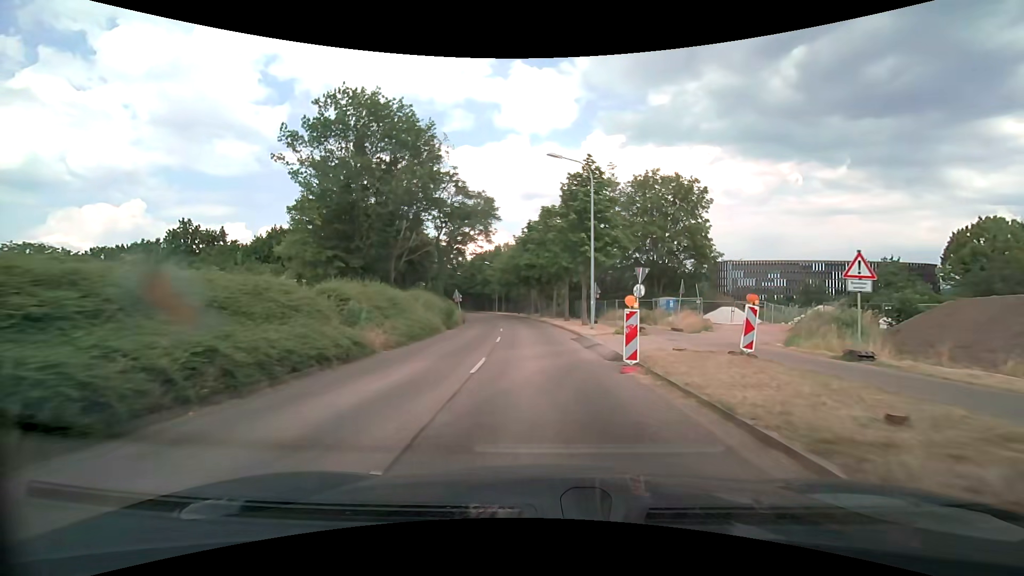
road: tertiary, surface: asphalt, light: Day
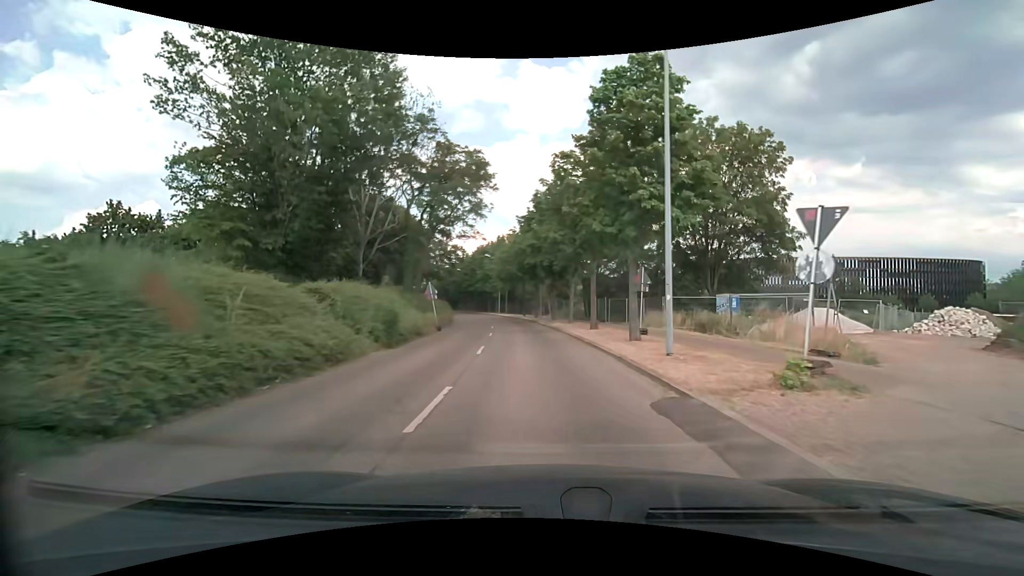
(-0.1, +13.8) m; -1°
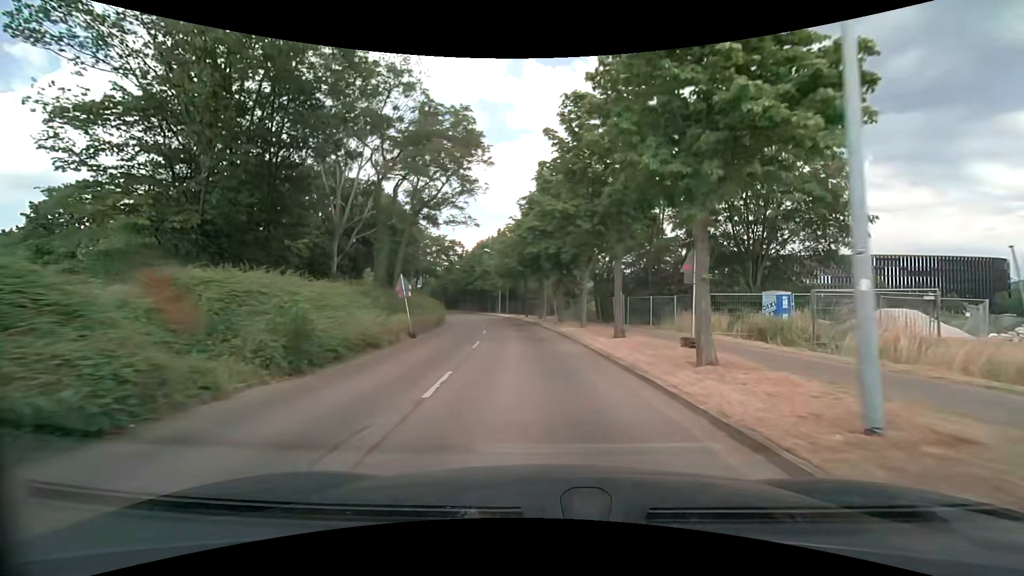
(0.0, +6.9) m; 0°
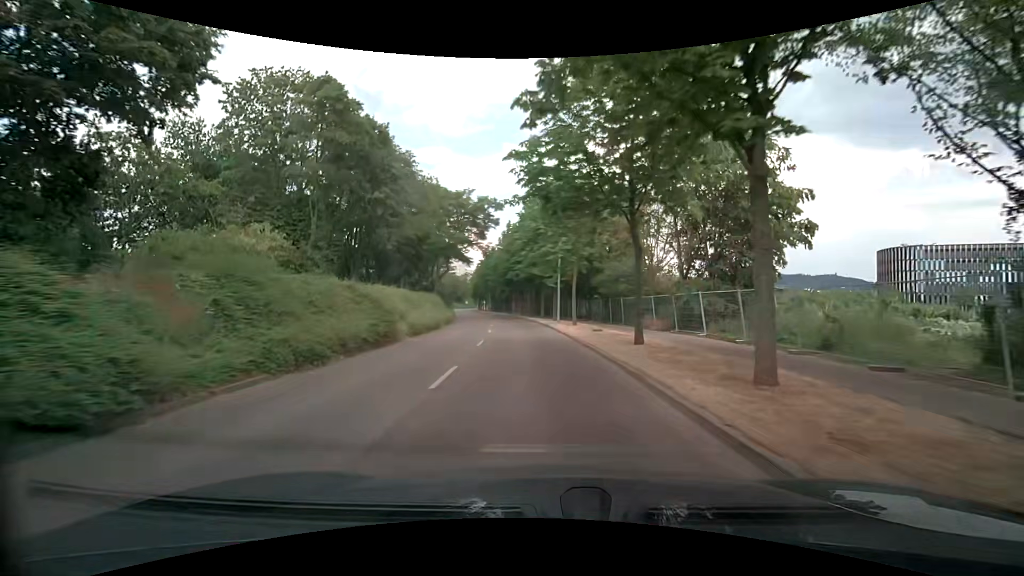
(-2.2, +35.3) m; -7°
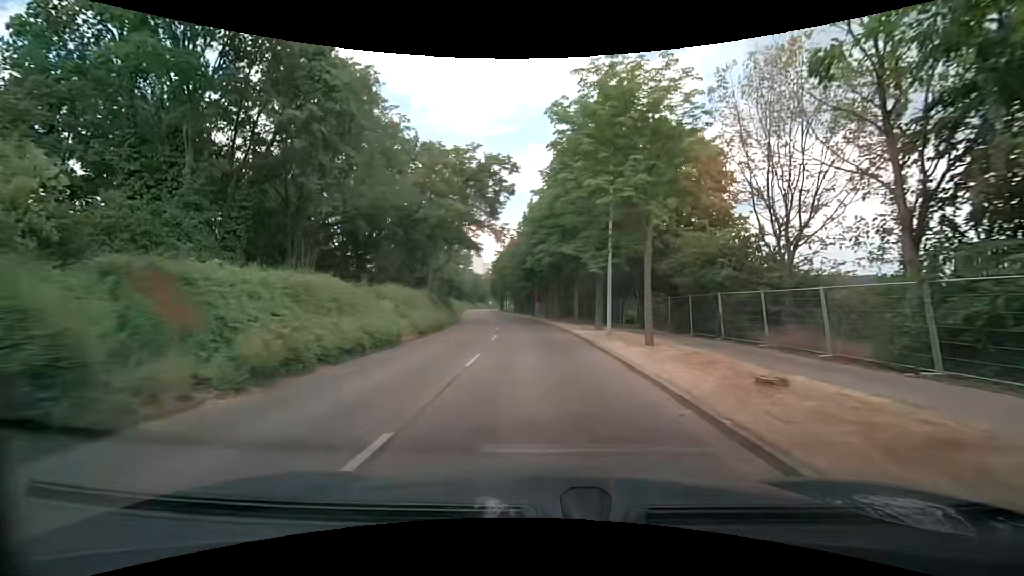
(-0.5, +14.9) m; -3°
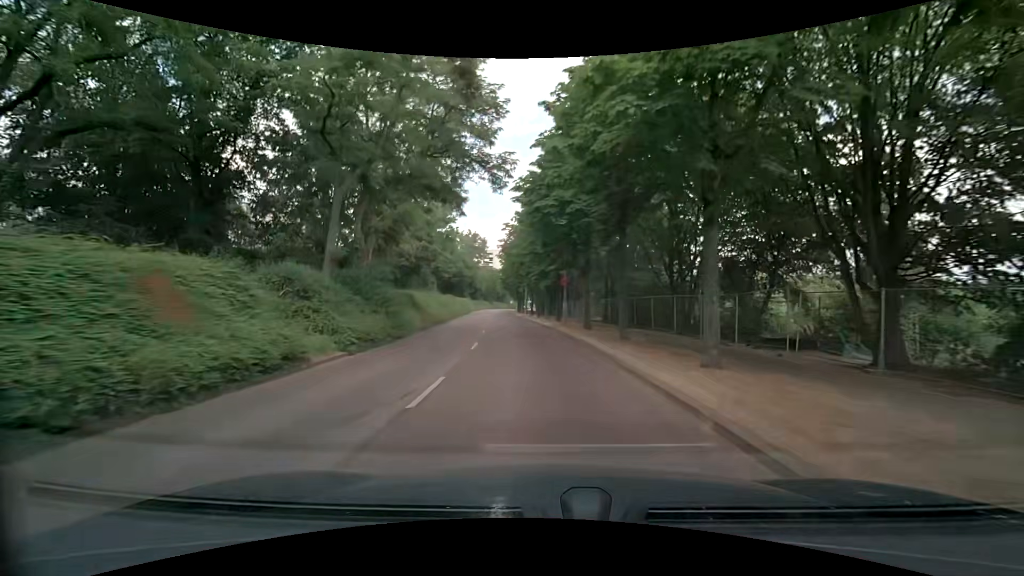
(-0.5, +22.9) m; -3°
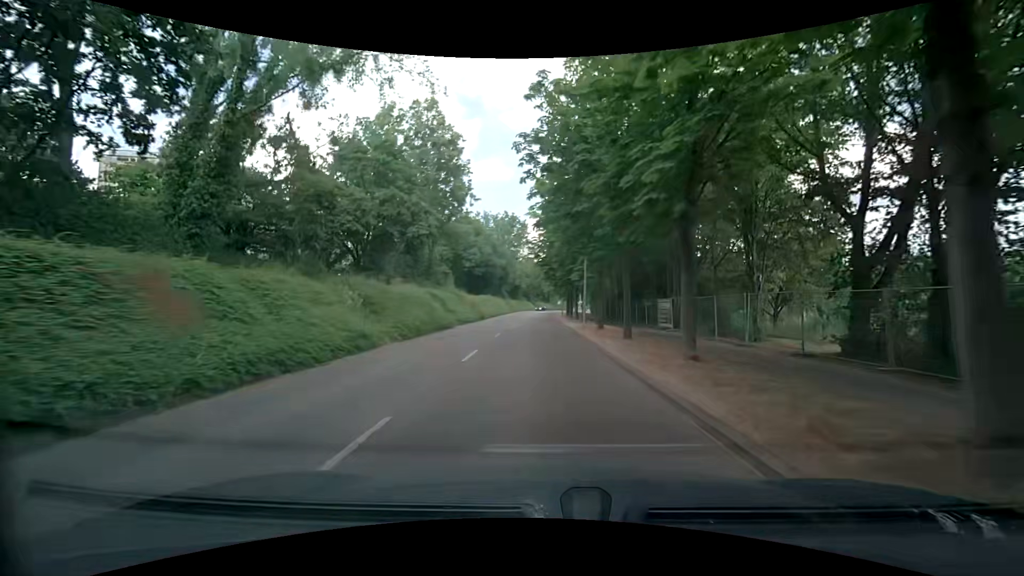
(-1.6, +30.5) m; -6°
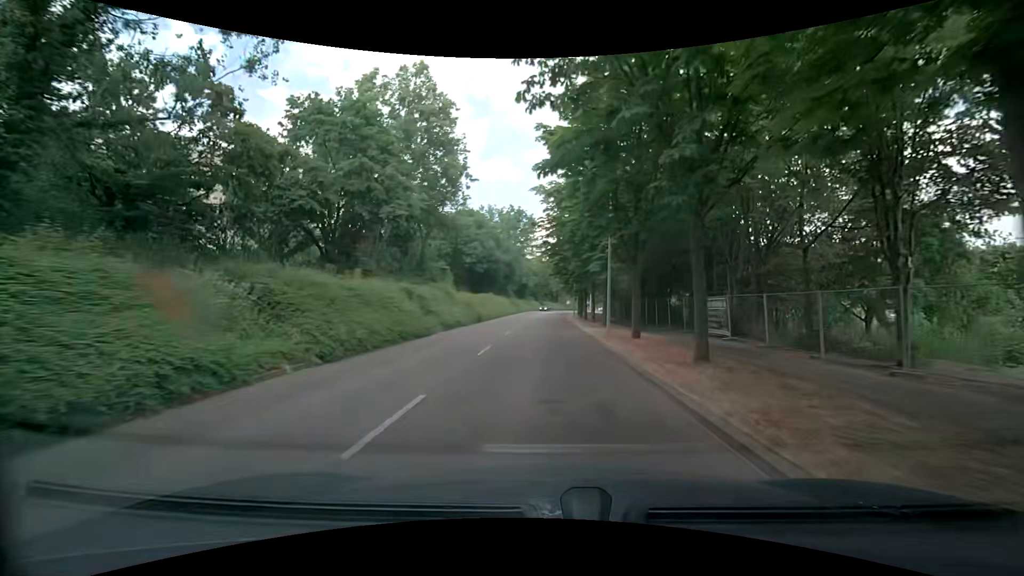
(0.0, +7.6) m; 0°
(0, +10) (0, +20) (0, +30) (0, +40) (0, +50) (0, +60) (0, +70) (+1, +80) (+1, +90) (+2, +100) m
